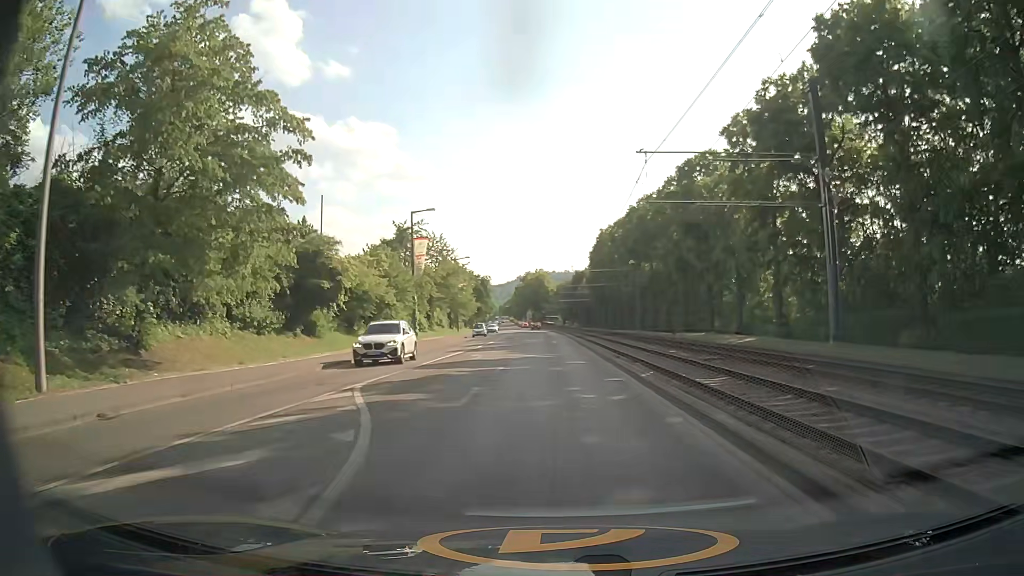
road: secondary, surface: asphalt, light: Day
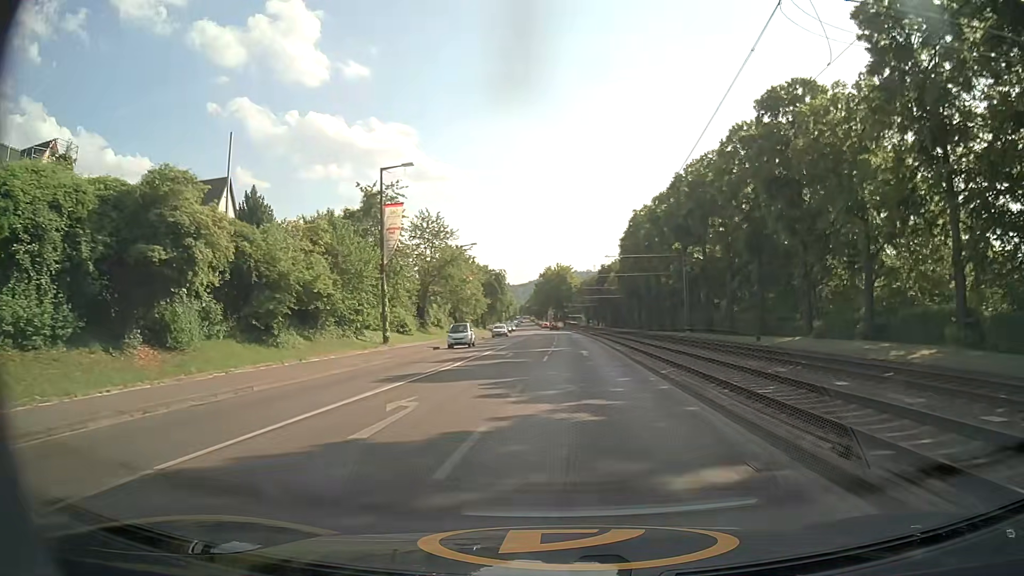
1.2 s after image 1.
(-0.3, +17.2) m; -1°
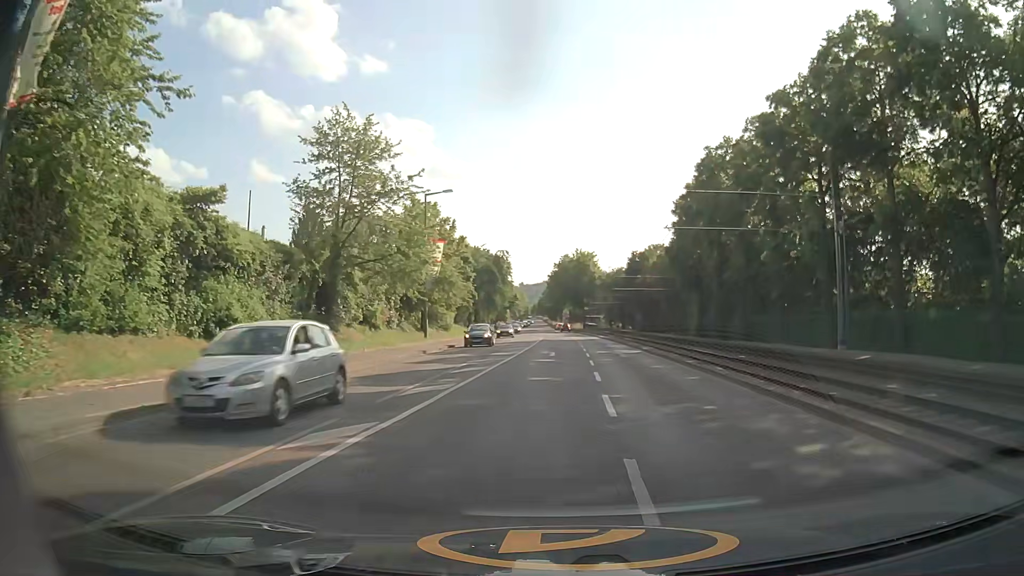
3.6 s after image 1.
(-0.9, +32.5) m; -2°
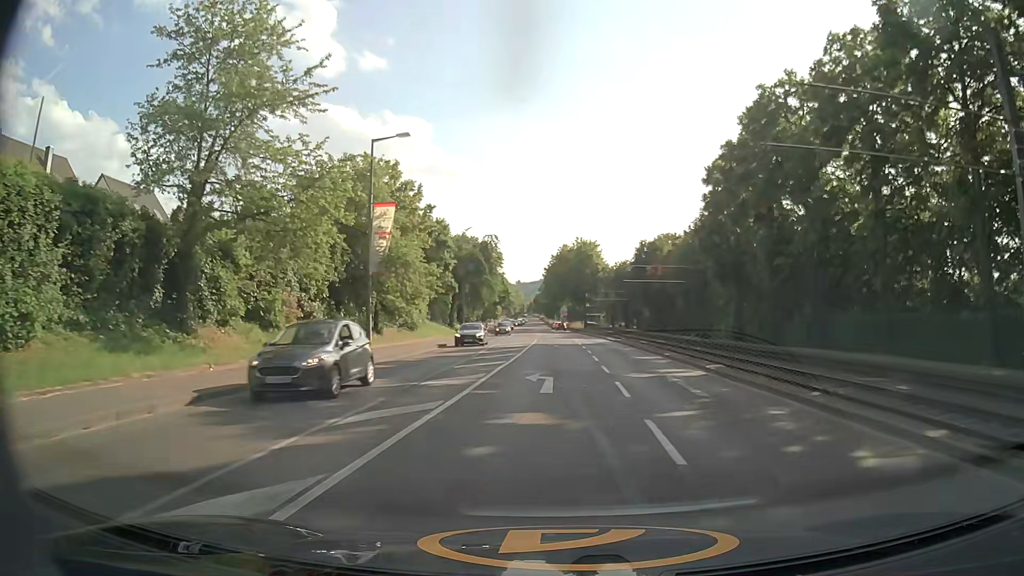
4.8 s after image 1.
(+0.1, +15.1) m; +1°
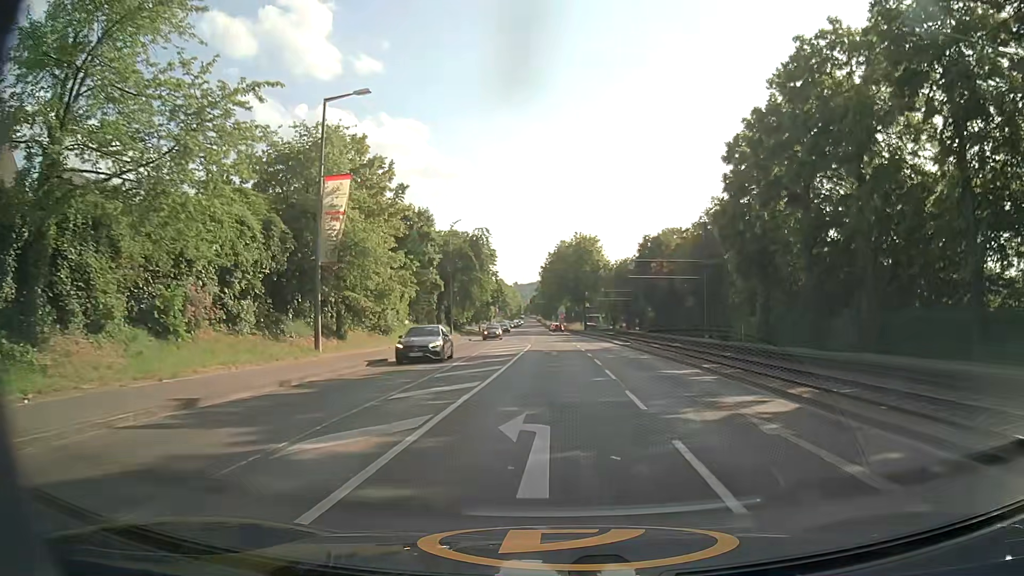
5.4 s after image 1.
(0.0, +7.6) m; 0°
(0, +10) (0, +20) (0, +30) (0, +40) (0, +50) (0, +60) (0, +70) (0, +80) (-1, +90) (-1, +100) m
